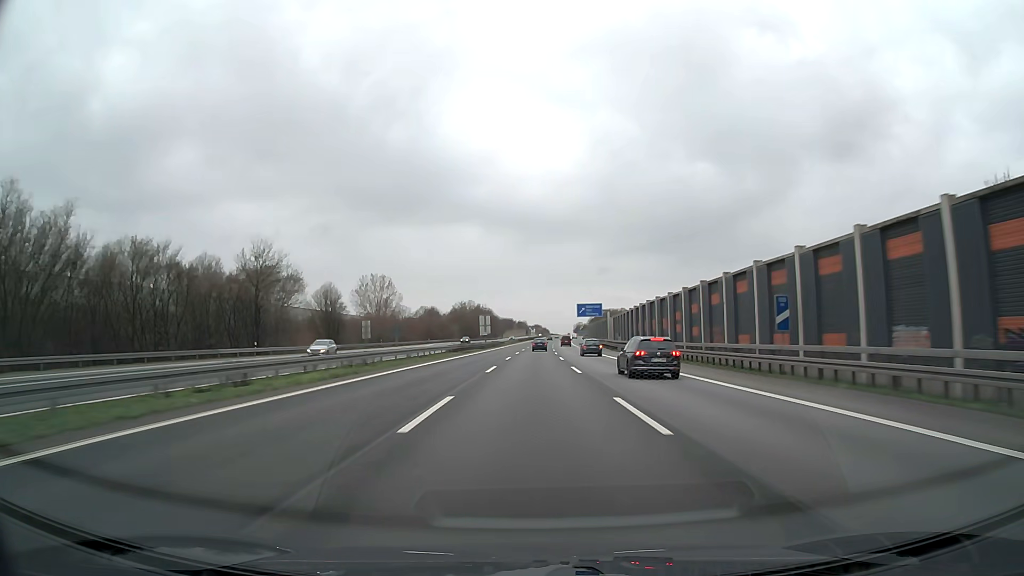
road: motorway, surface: asphalt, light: Day
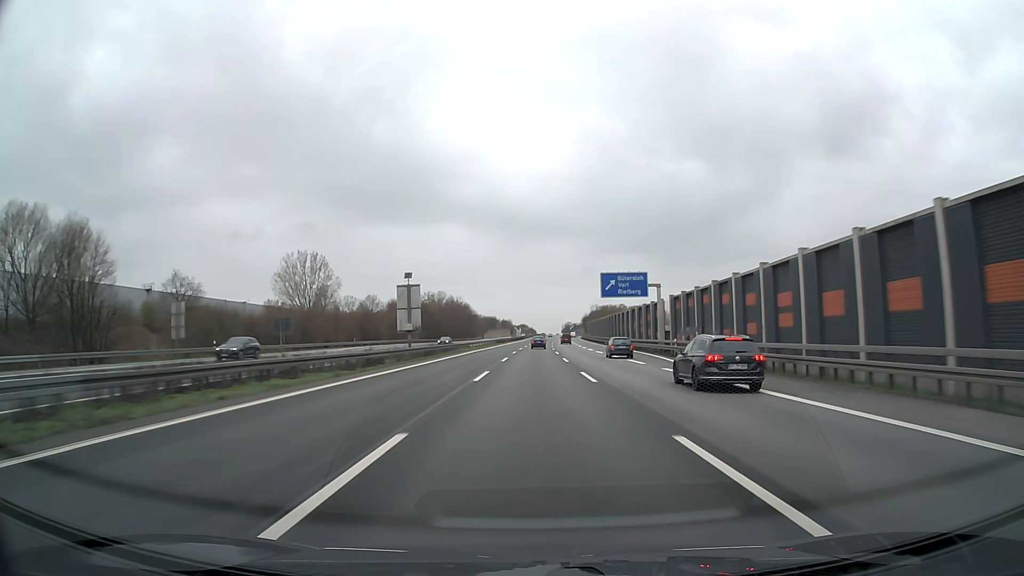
(+0.6, +59.9) m; +1°
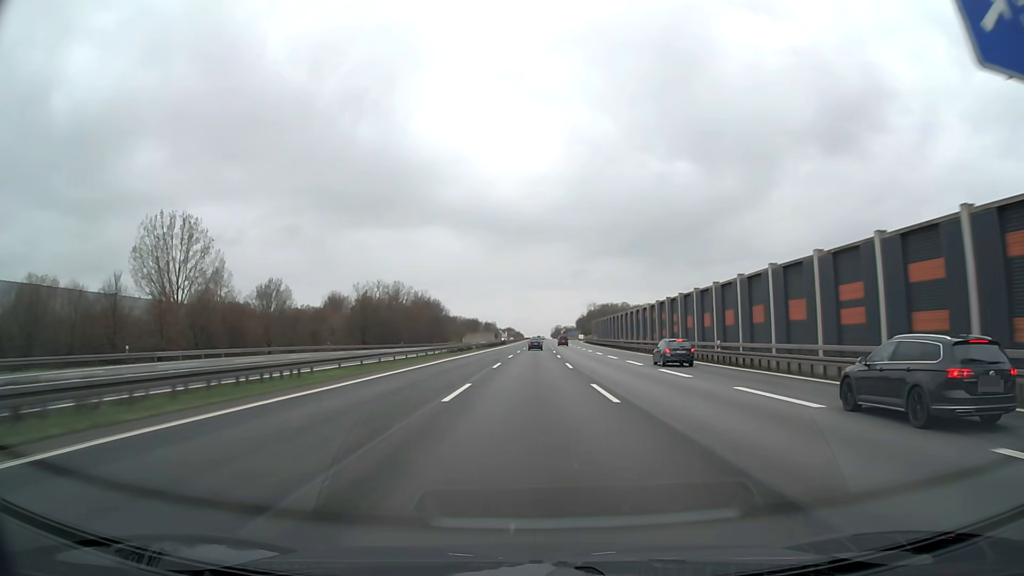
(+0.7, +60.1) m; +1°
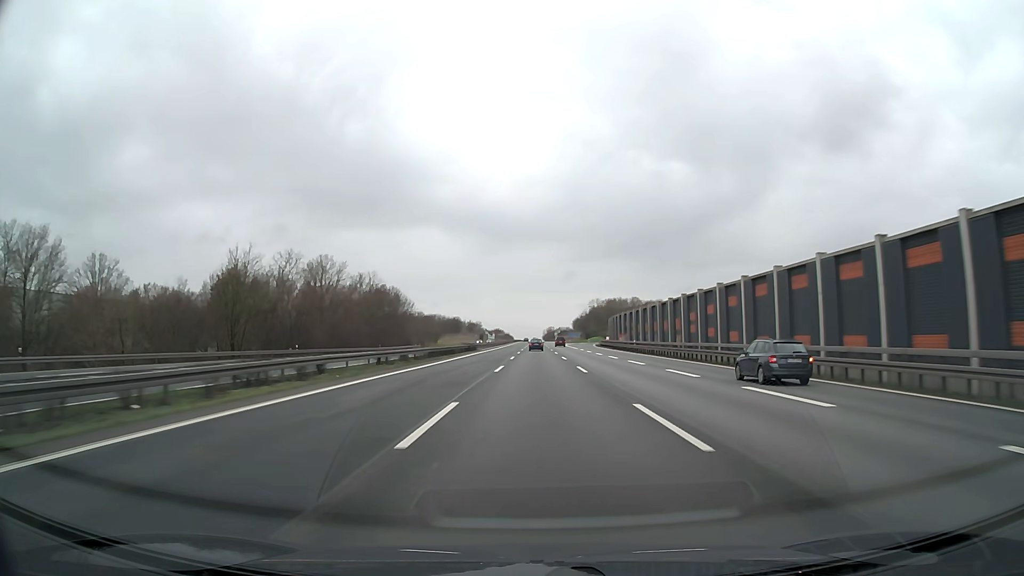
(+0.4, +60.3) m; +1°
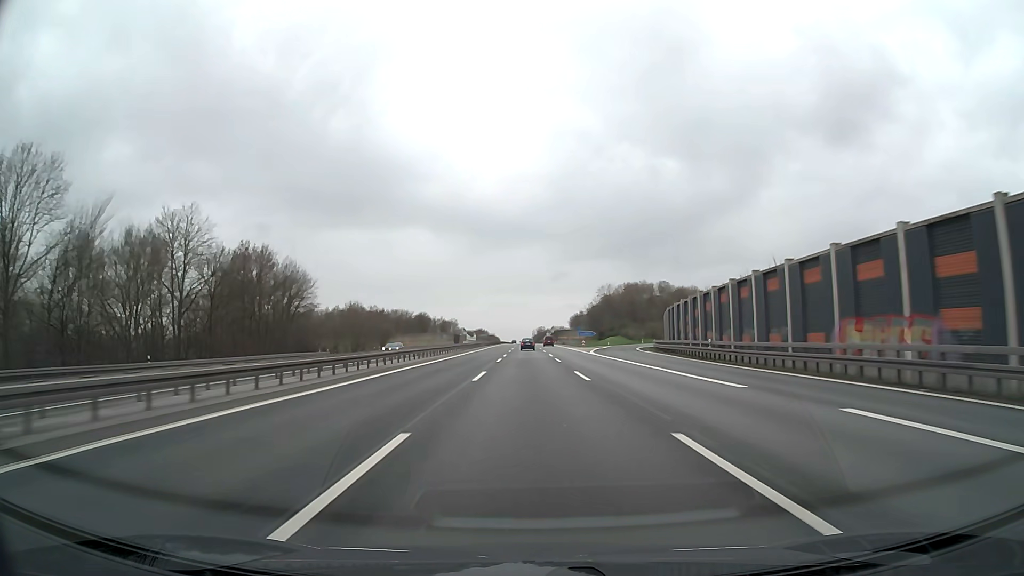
(+0.7, +80.8) m; +1°
(0, +10) (0, +20) (0, +30) (0, +40) (0, +50) (0, +60) (0, +70) (0, +80) (0, +90) (0, +100) m
